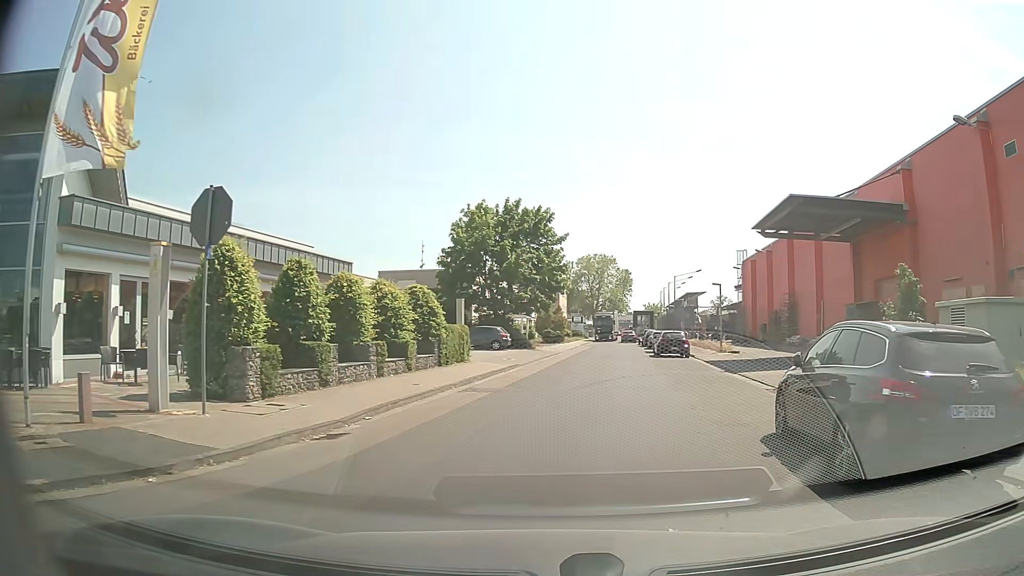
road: residential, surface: asphalt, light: Day
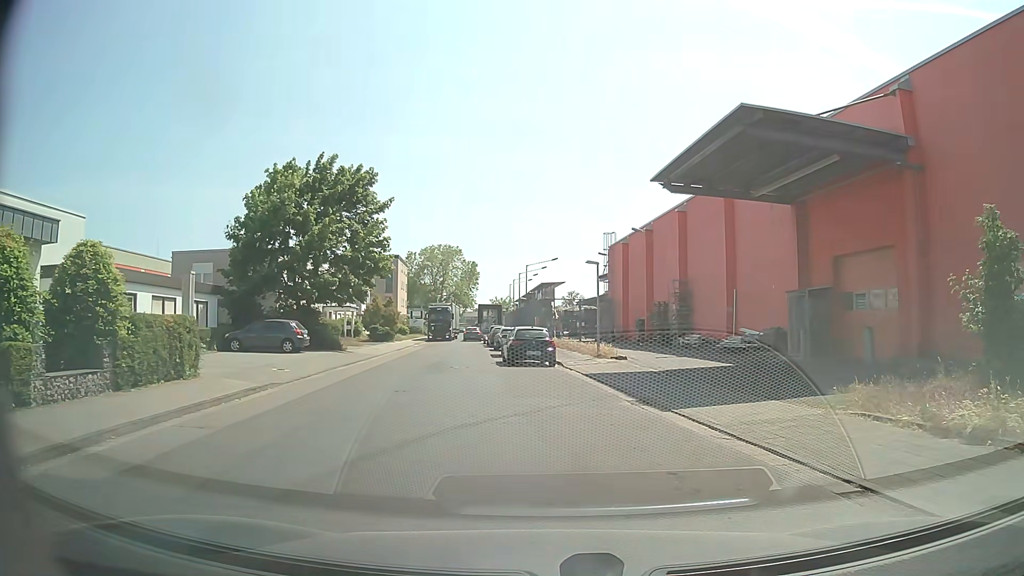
(+1.3, +11.4) m; +13°
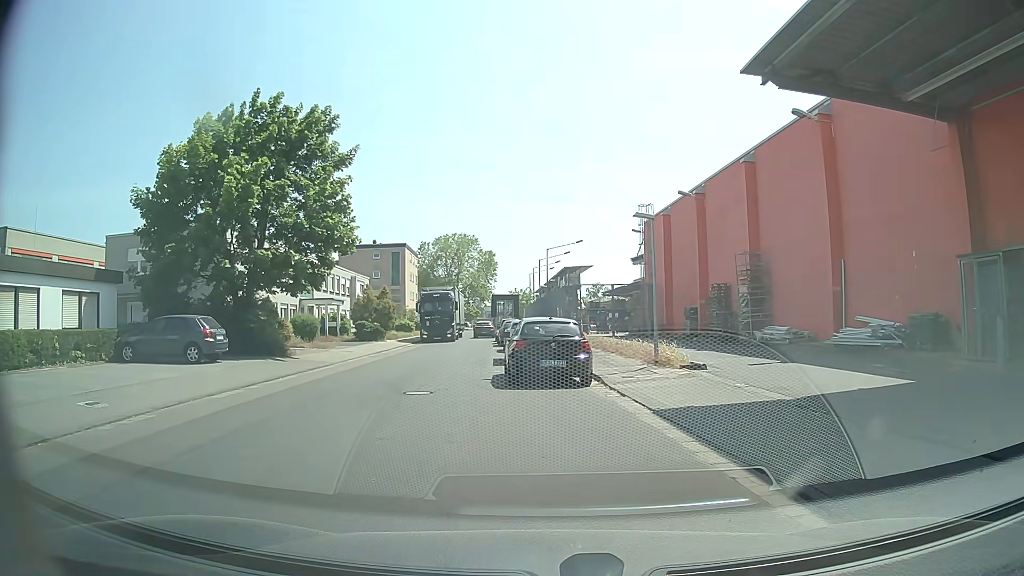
(+0.1, +10.3) m; -1°
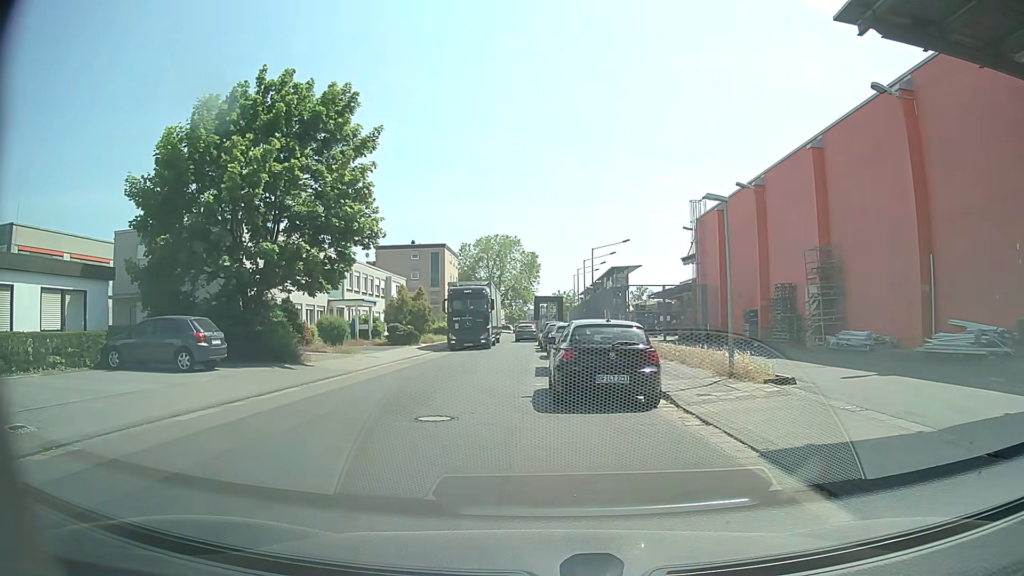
(-0.1, +2.9) m; -4°
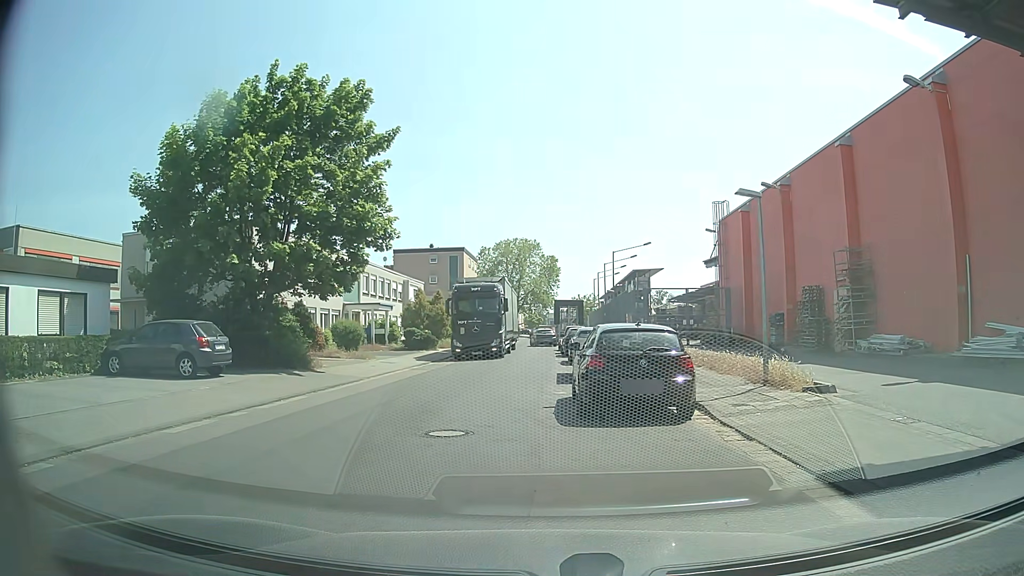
(0.0, +0.9) m; 0°
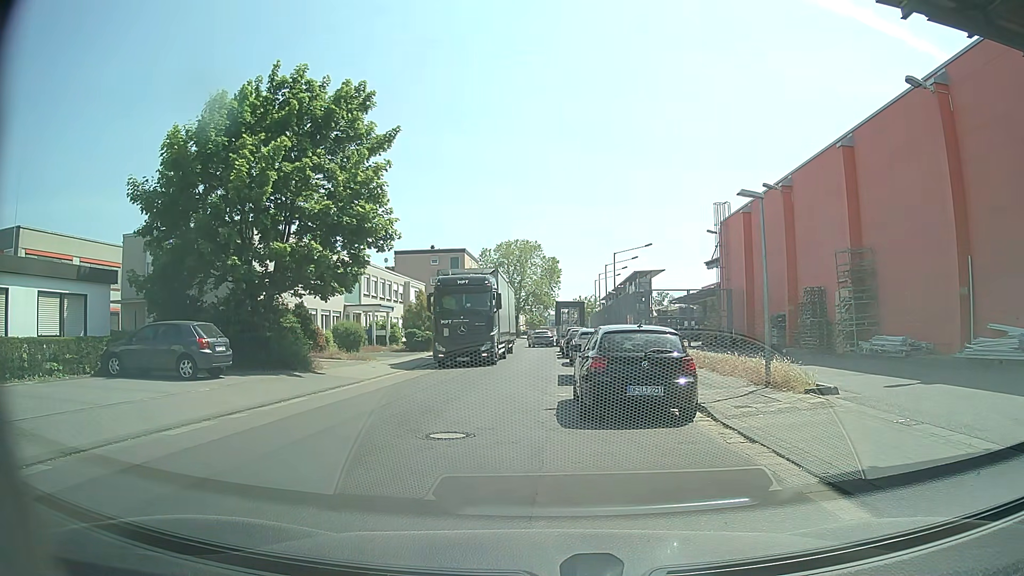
(0.0, +0.1) m; 0°
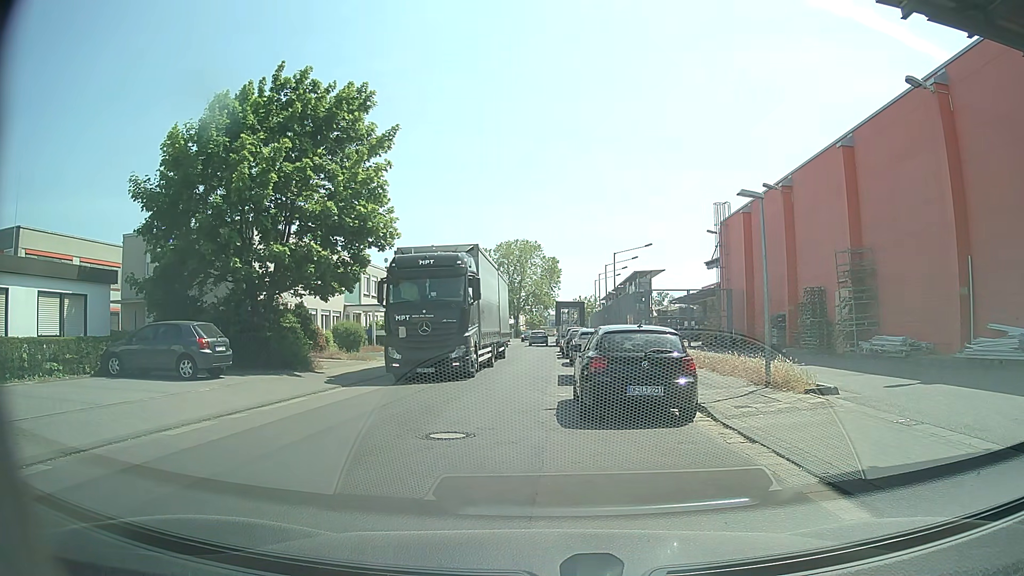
(0.0, 0.0) m; 0°
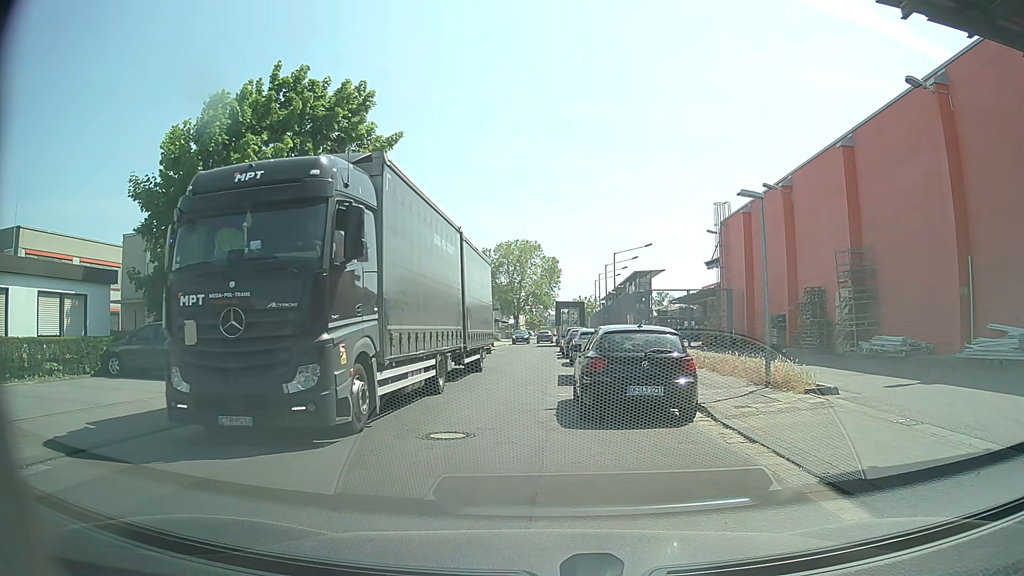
(0.0, 0.0) m; 0°
